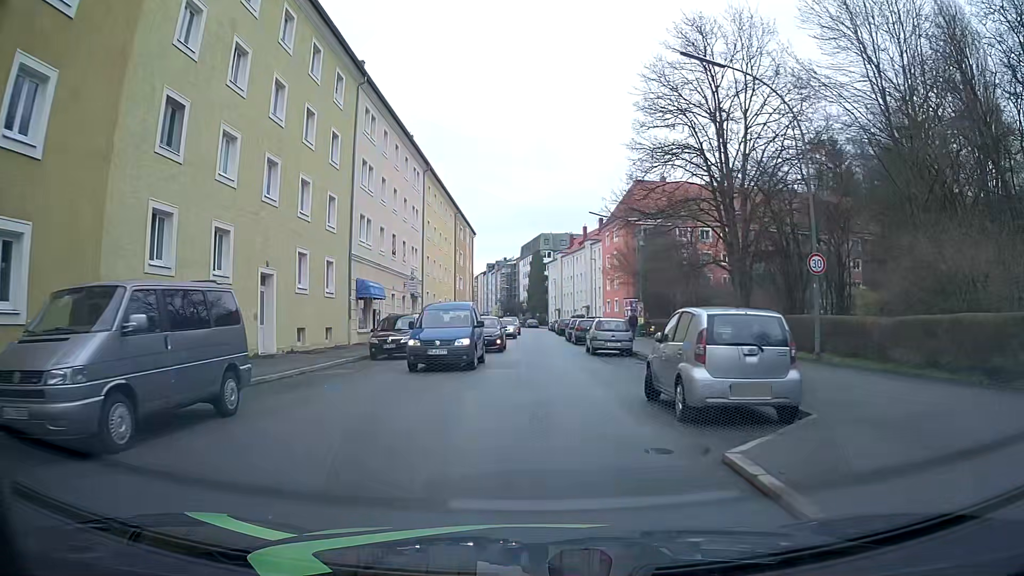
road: tertiary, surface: asphalt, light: Day
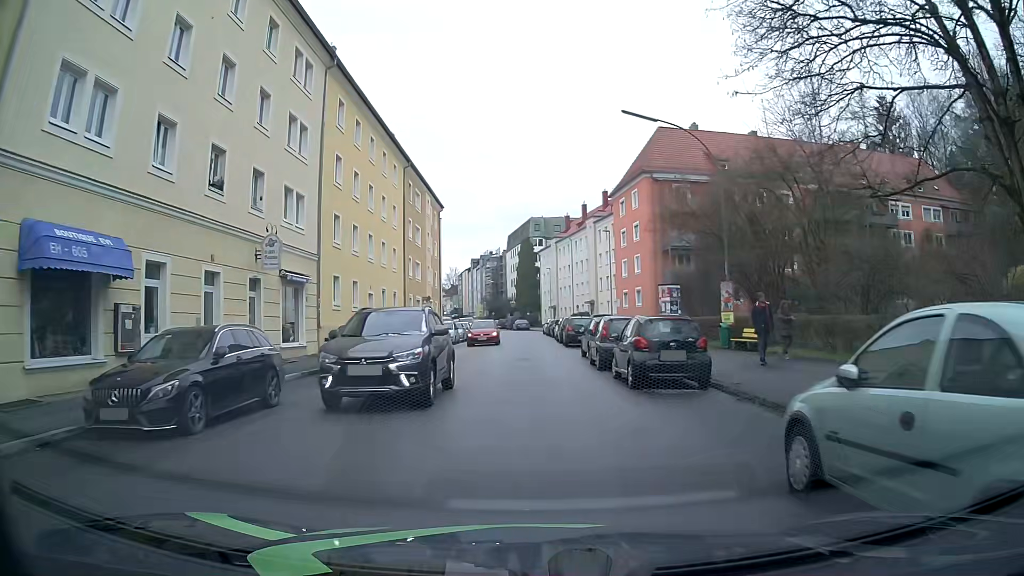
(-0.2, +23.7) m; 0°
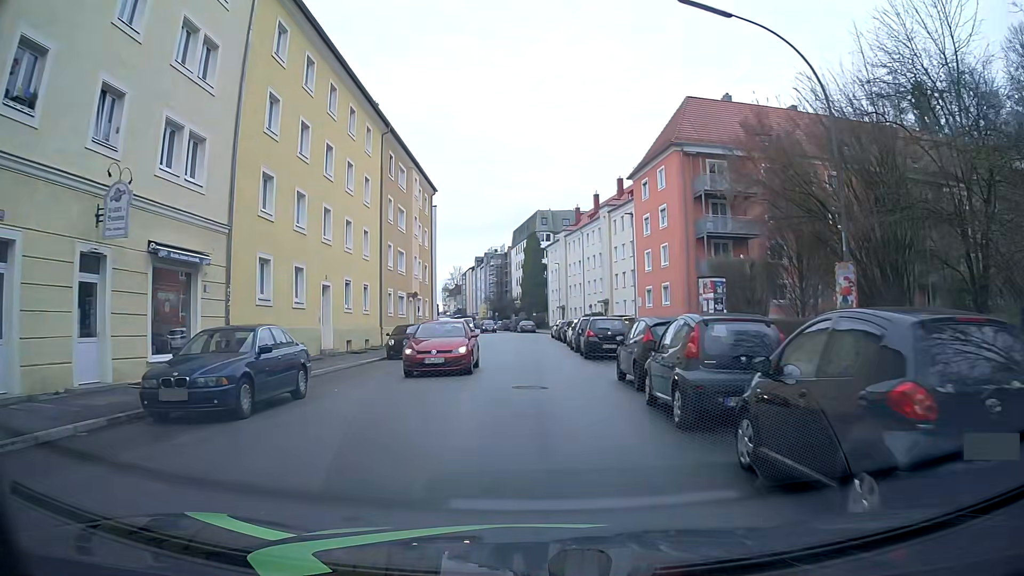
(0.0, +9.6) m; -1°
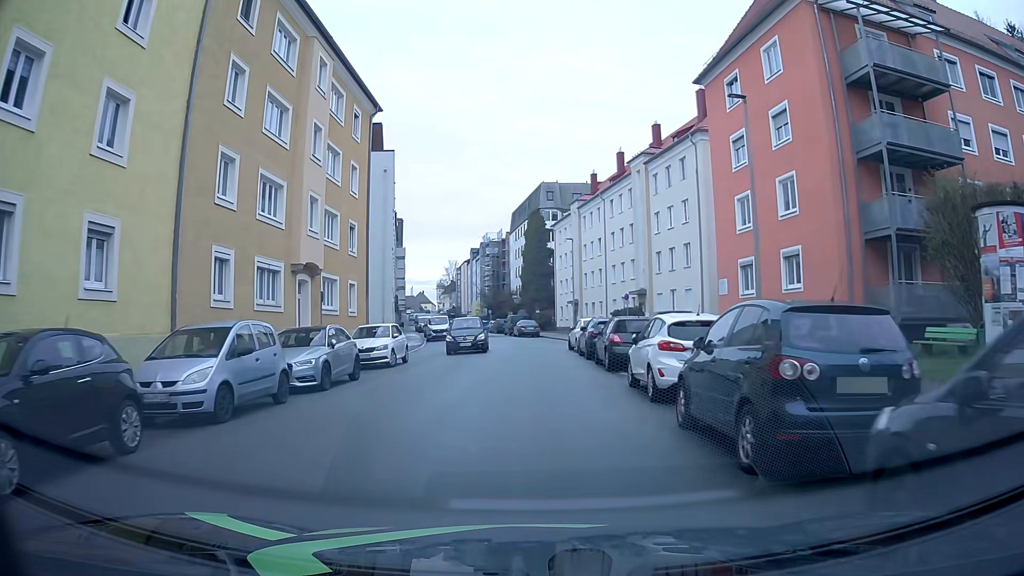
(+0.1, +24.0) m; 0°
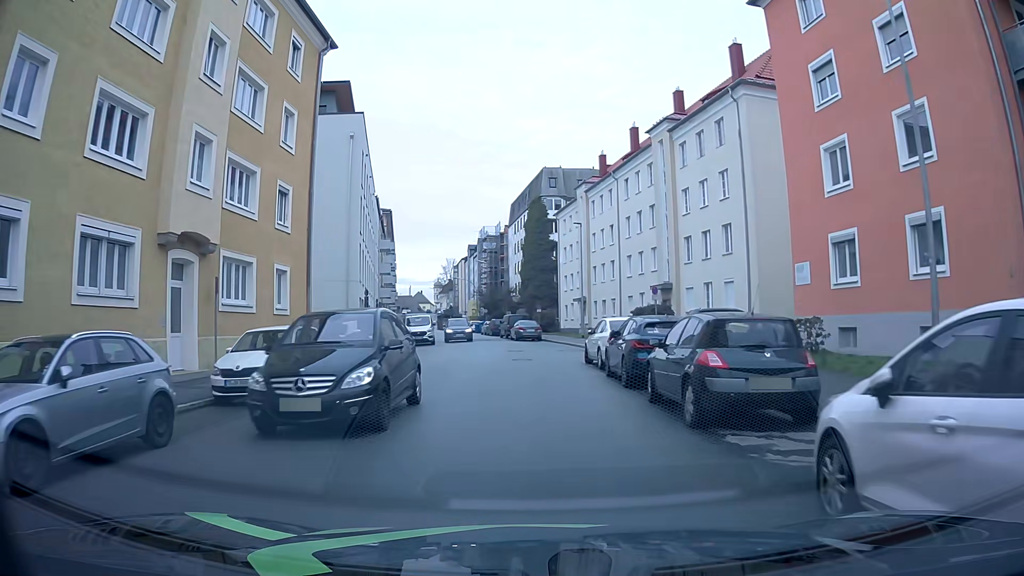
(-0.1, +9.6) m; -1°
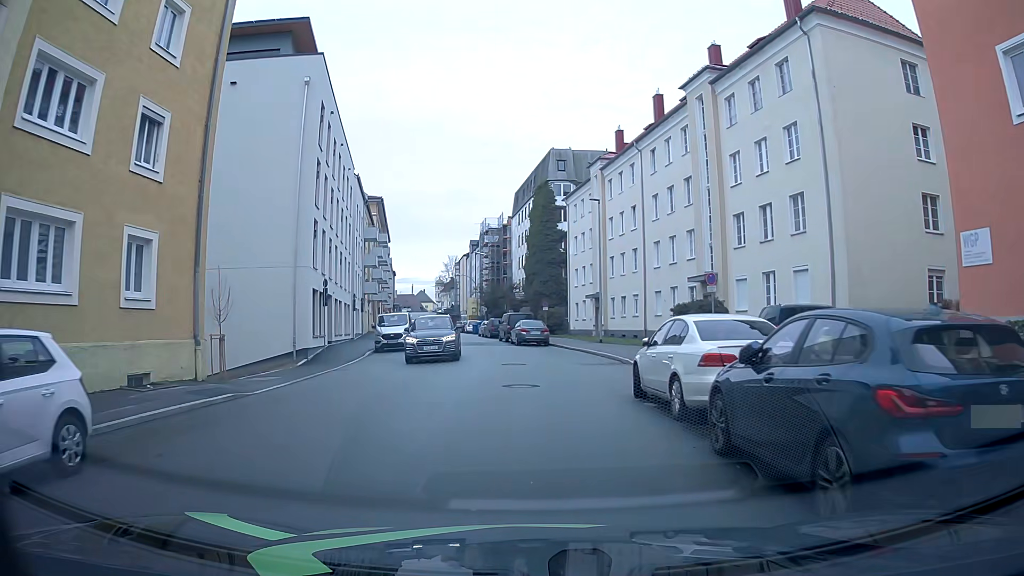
(0.0, +9.6) m; 0°
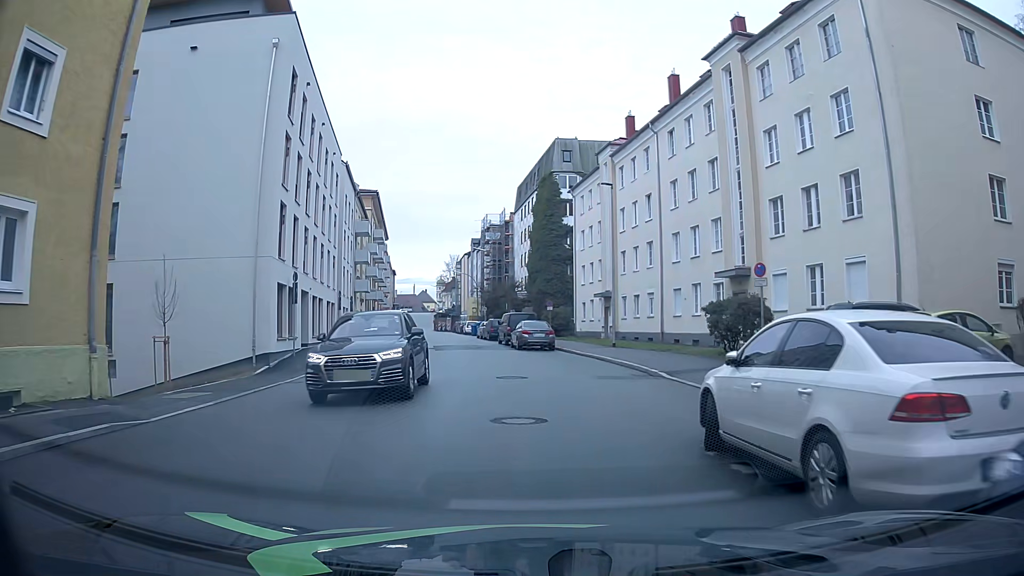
(0.0, +4.8) m; 0°
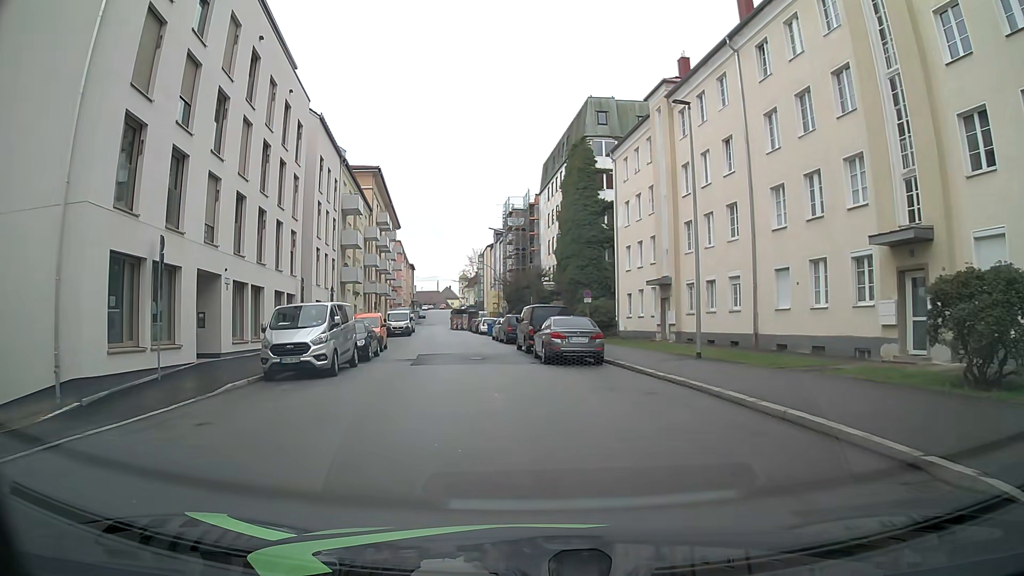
(-0.1, +12.6) m; -2°
(0, +10) (-2, +20) (-3, +30) (-4, +40) (-6, +50) (-7, +60) (-8, +69) (-10, +79) (-12, +89) (-14, +99) m
